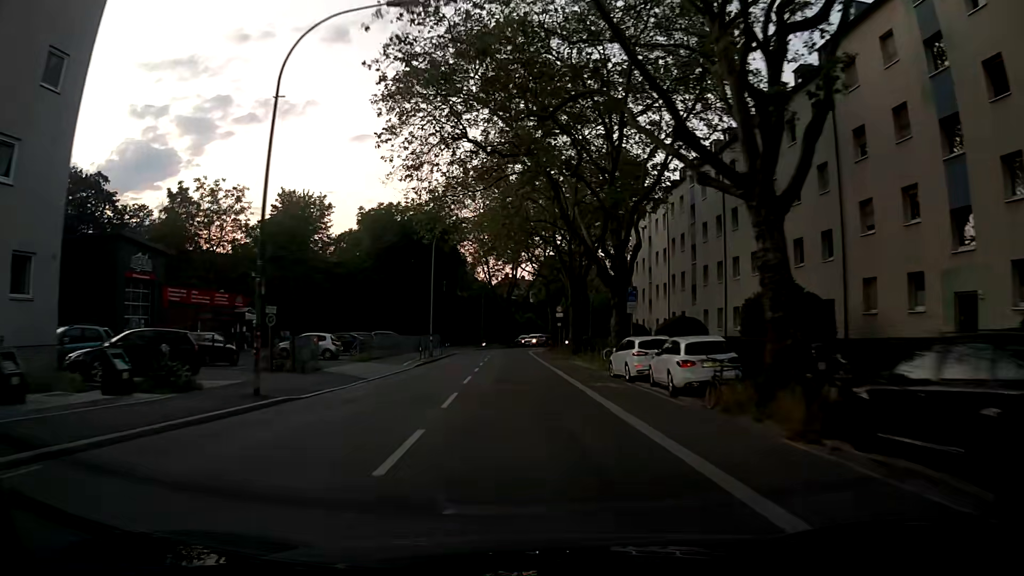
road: secondary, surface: asphalt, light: Day
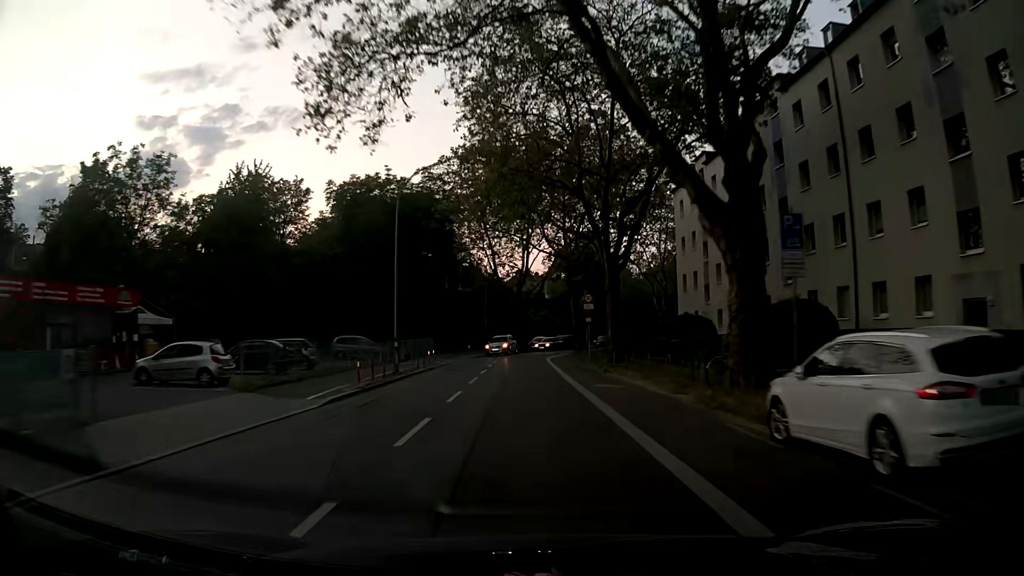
(0.0, +16.4) m; 0°
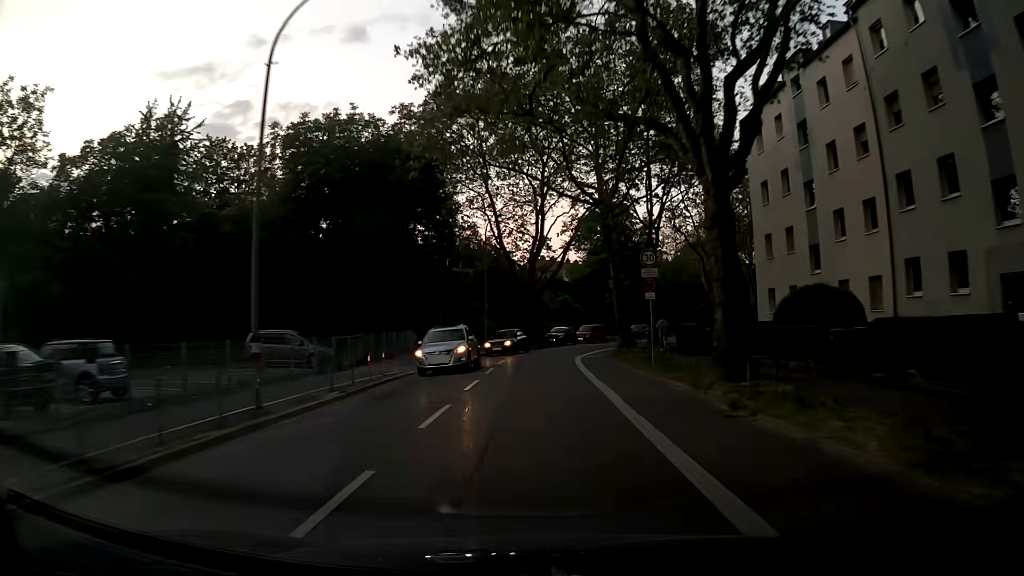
(-0.4, +16.9) m; -3°
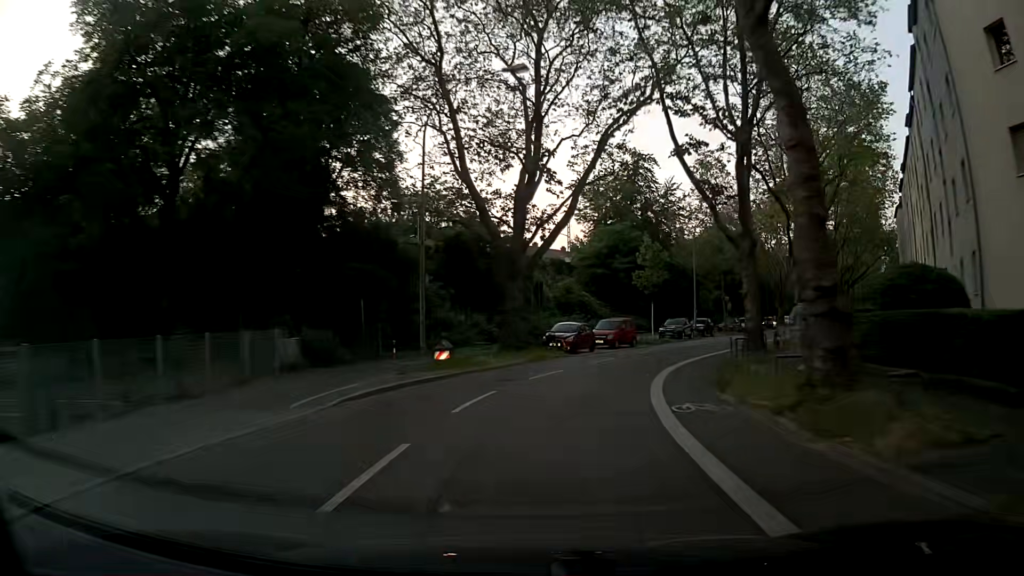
(+0.4, +22.6) m; +1°
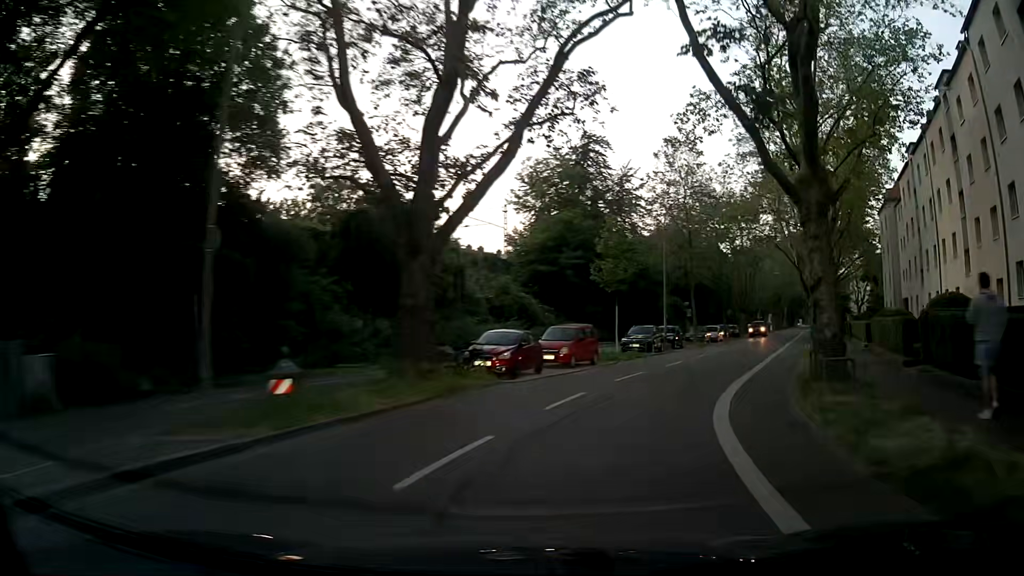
(+0.5, +11.1) m; +5°
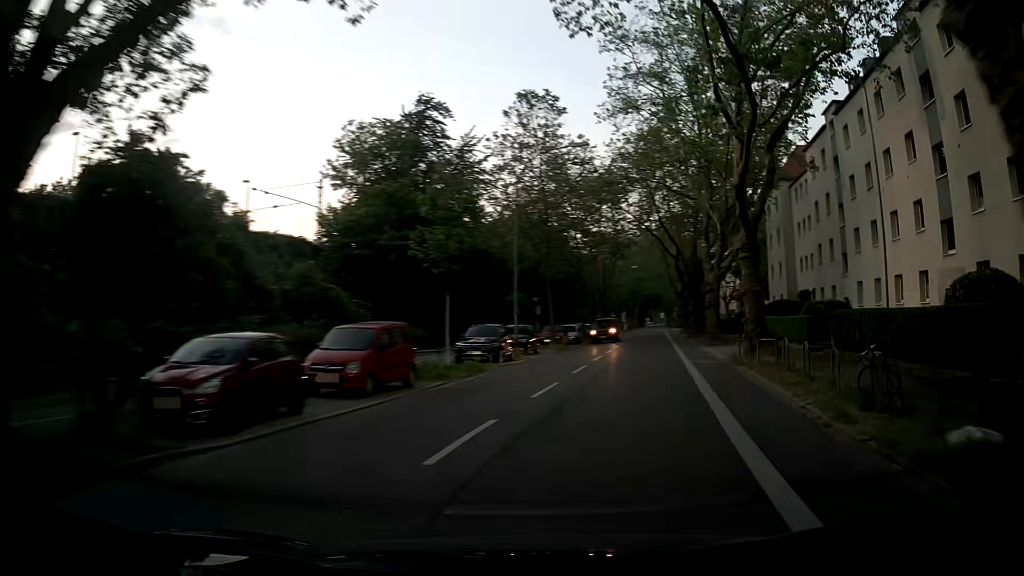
(+1.3, +10.7) m; +12°
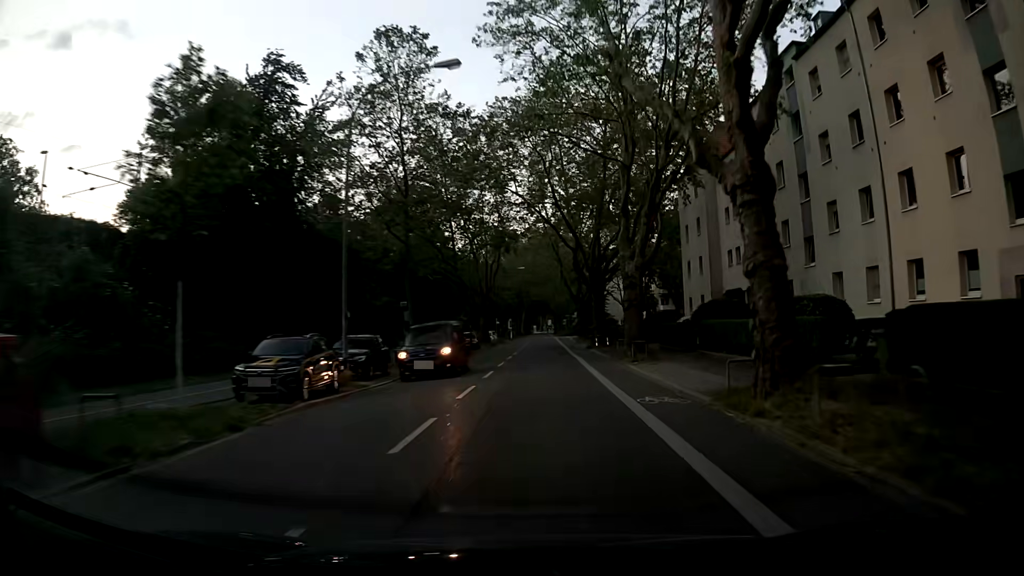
(+1.3, +10.7) m; +10°
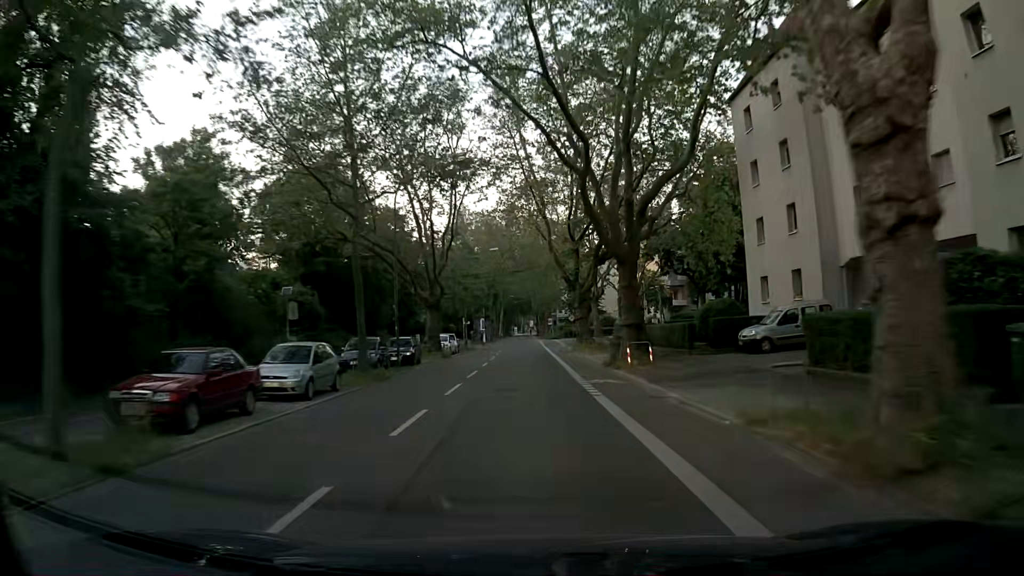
(+0.9, +22.7) m; +3°
